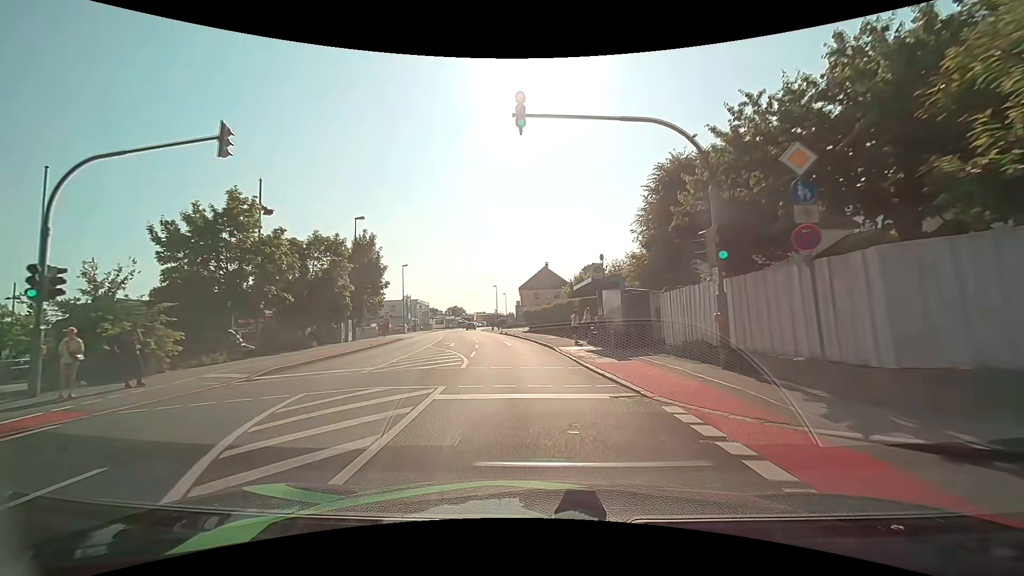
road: tertiary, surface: asphalt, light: Day
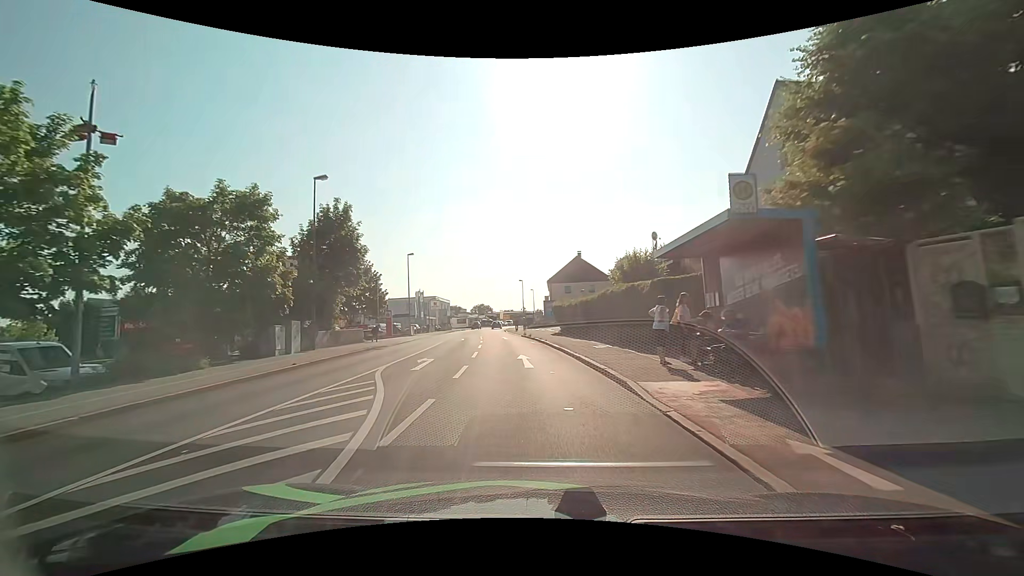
(-0.4, +12.8) m; -3°
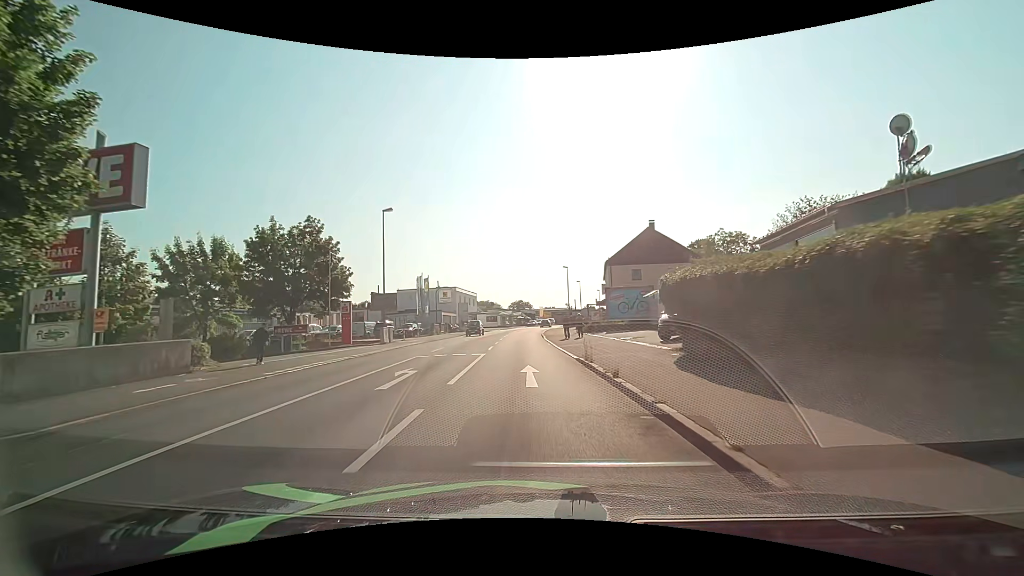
(-1.2, +25.1) m; -5°
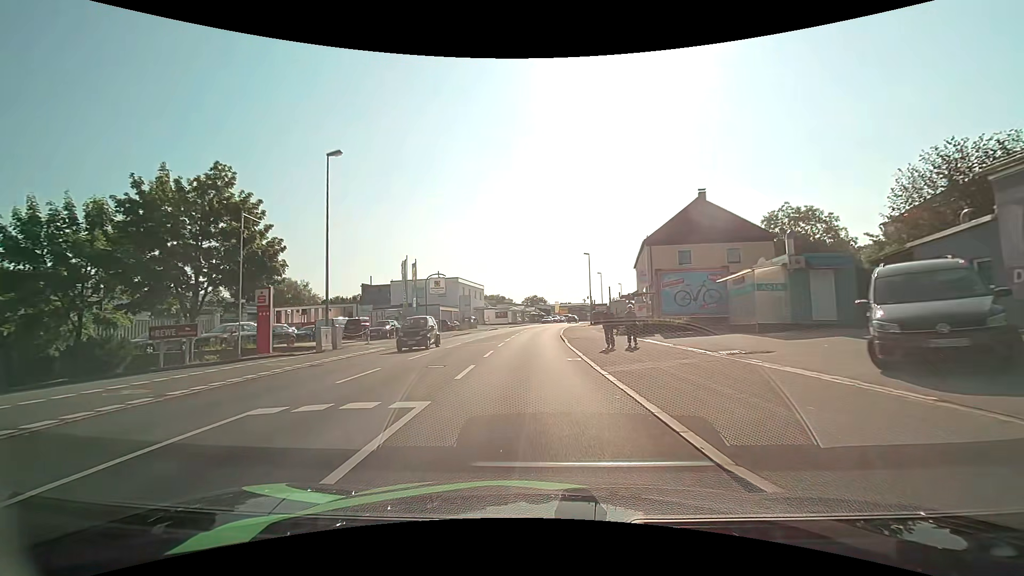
(-0.1, +12.7) m; -2°
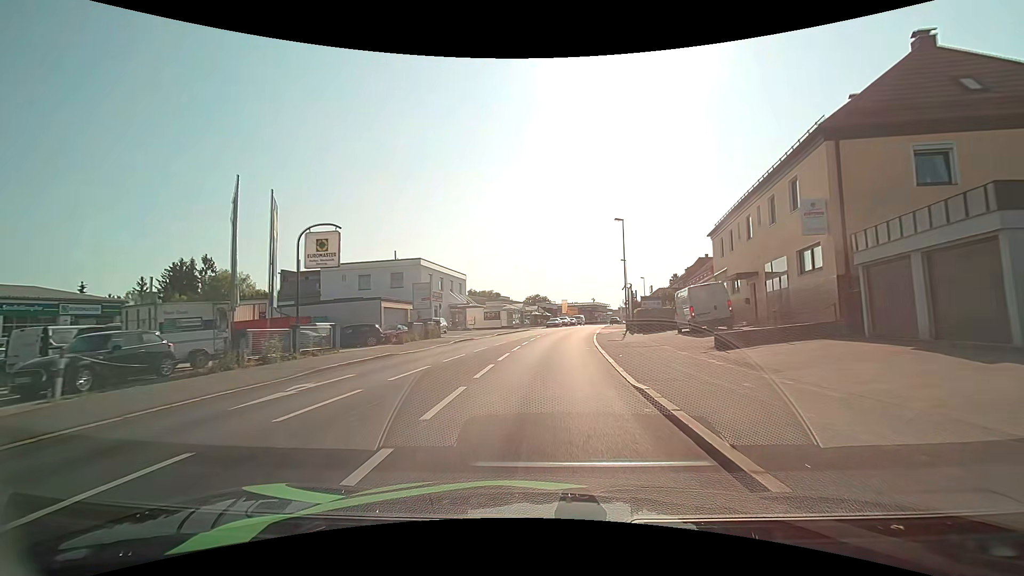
(-0.2, +26.1) m; 0°
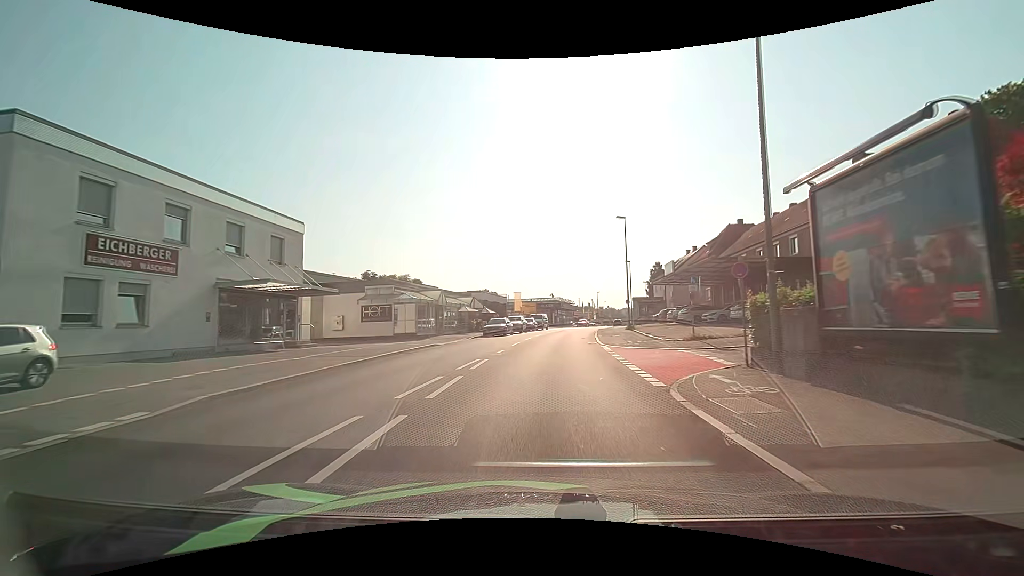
(+1.6, +34.9) m; +5°
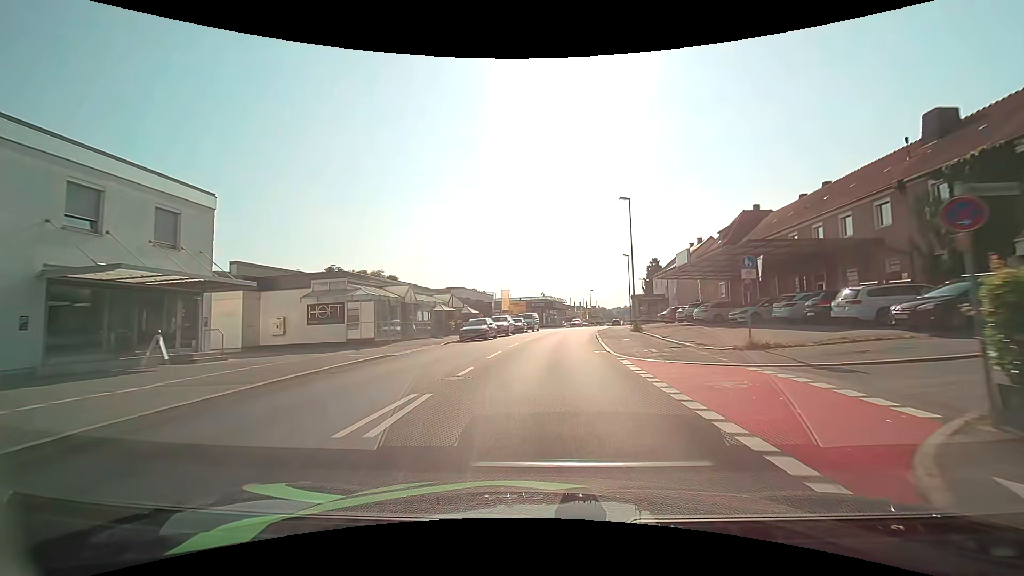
(+0.1, +7.2) m; +1°
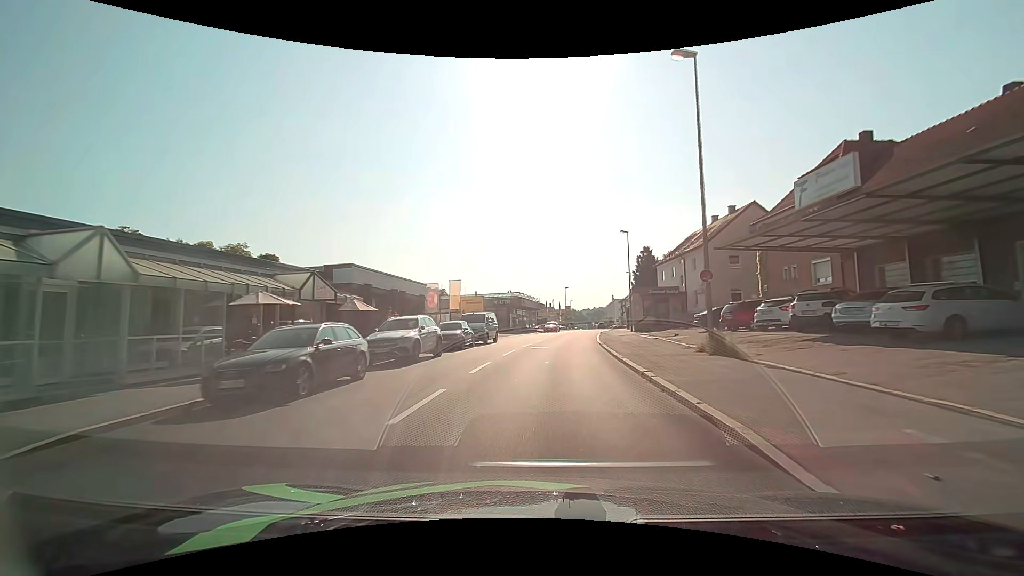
(+0.6, +21.8) m; +3°
(0, +10) (+1, +20) (+2, +30) (+3, +40) (+4, +50) (+6, +60) (+7, +70) (+9, +79) (+11, +89) (+13, +99) m
